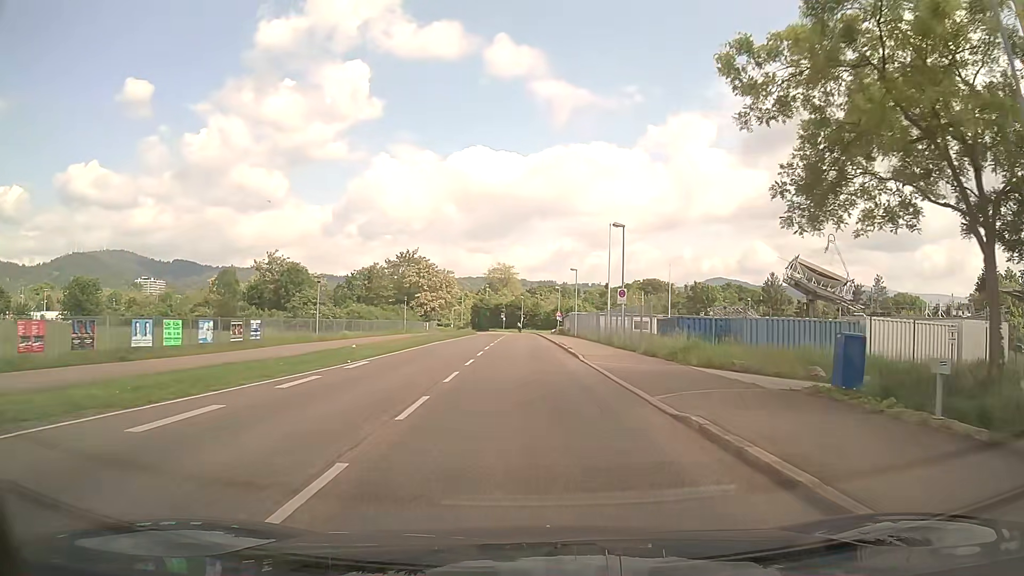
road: unclassified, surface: asphalt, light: Day
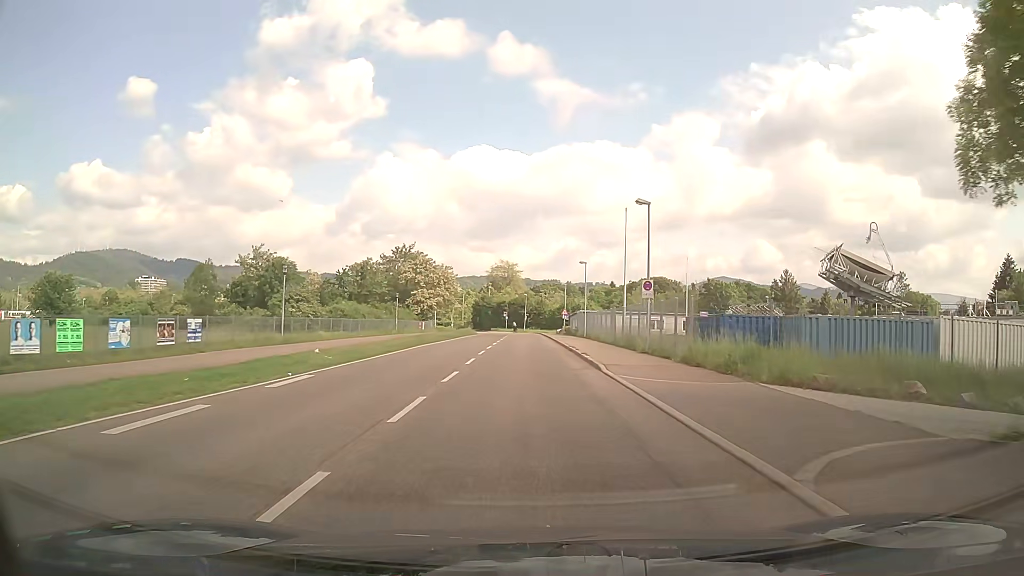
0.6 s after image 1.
(0.0, +6.4) m; 0°
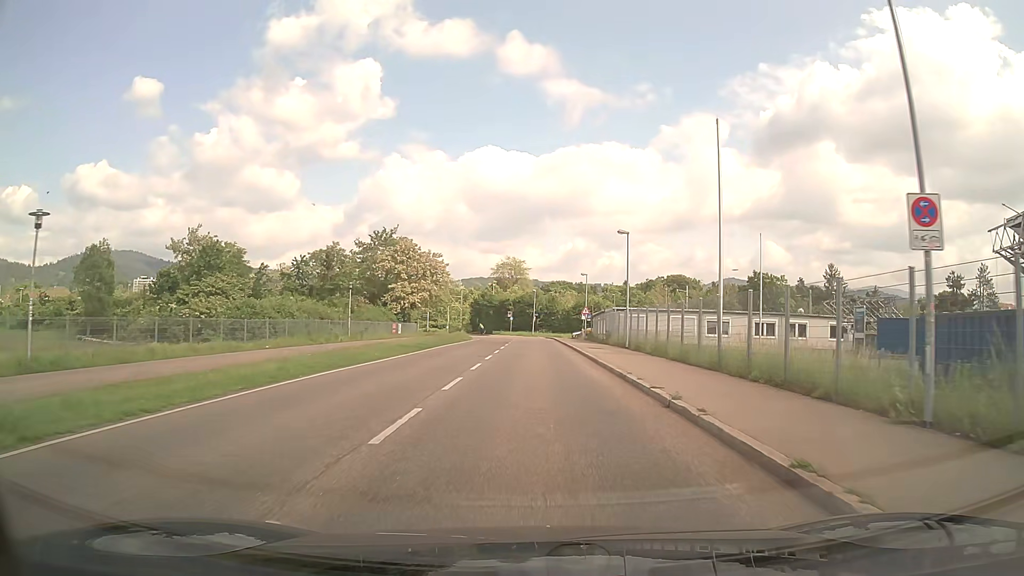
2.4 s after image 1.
(-0.2, +19.7) m; -1°
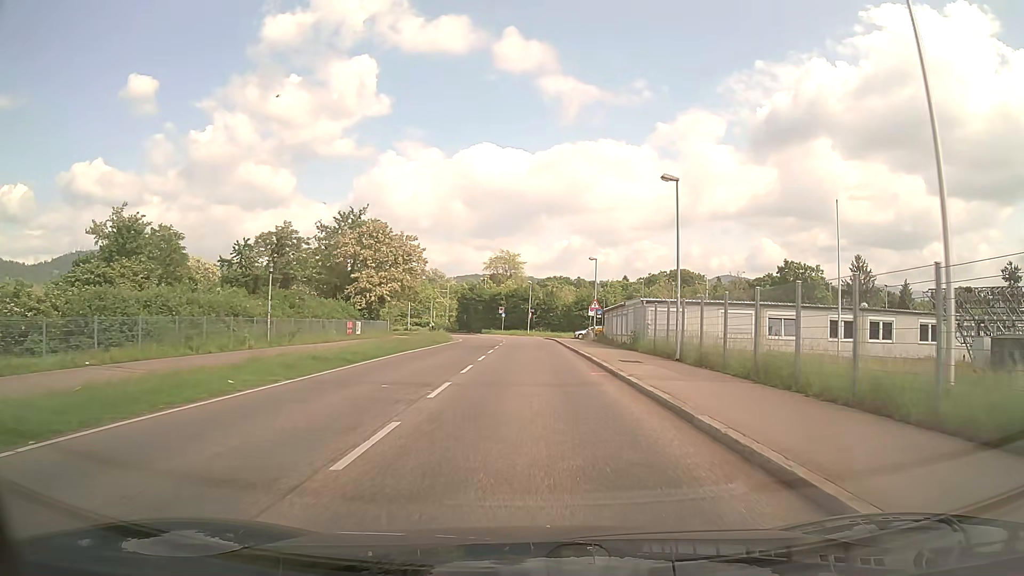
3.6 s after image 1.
(0.0, +13.4) m; 0°
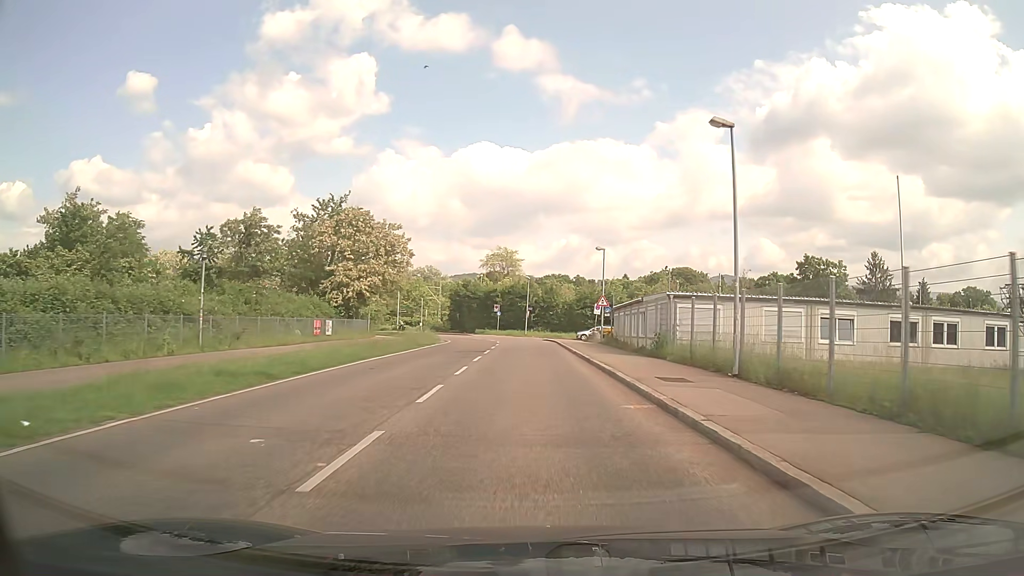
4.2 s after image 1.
(0.0, +6.8) m; 0°
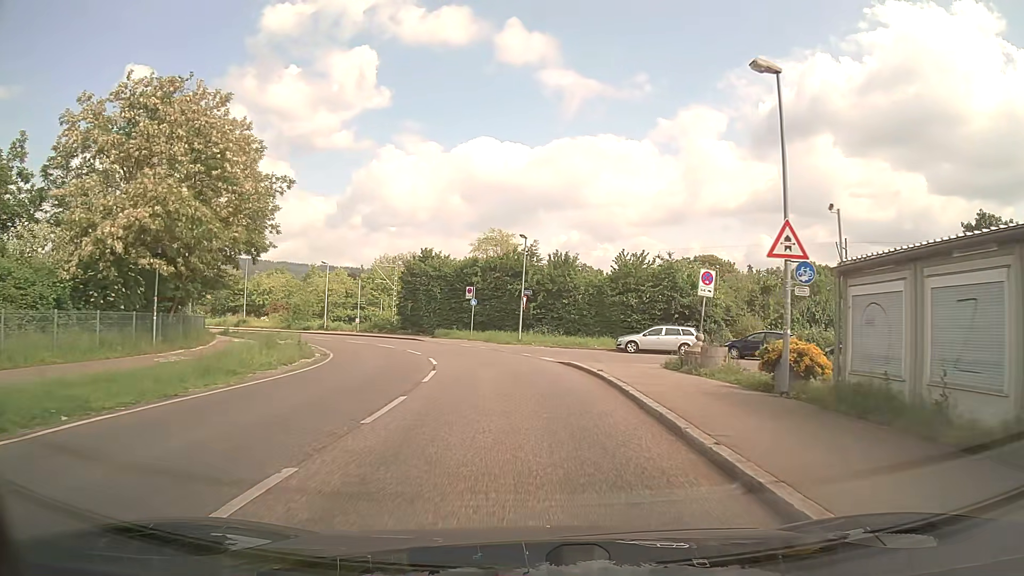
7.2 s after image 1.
(+0.1, +32.2) m; 0°
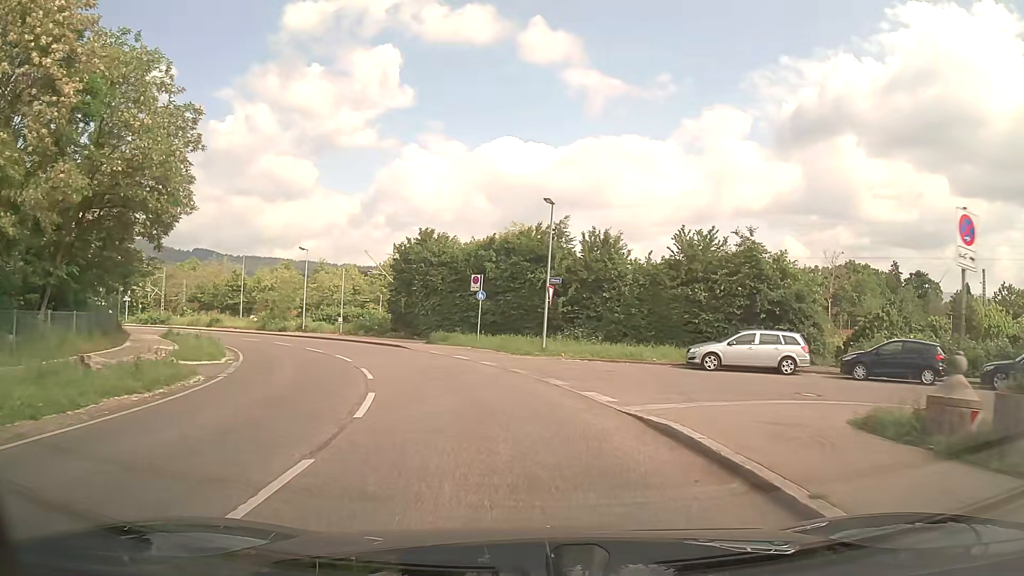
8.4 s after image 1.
(-0.1, +11.5) m; -2°
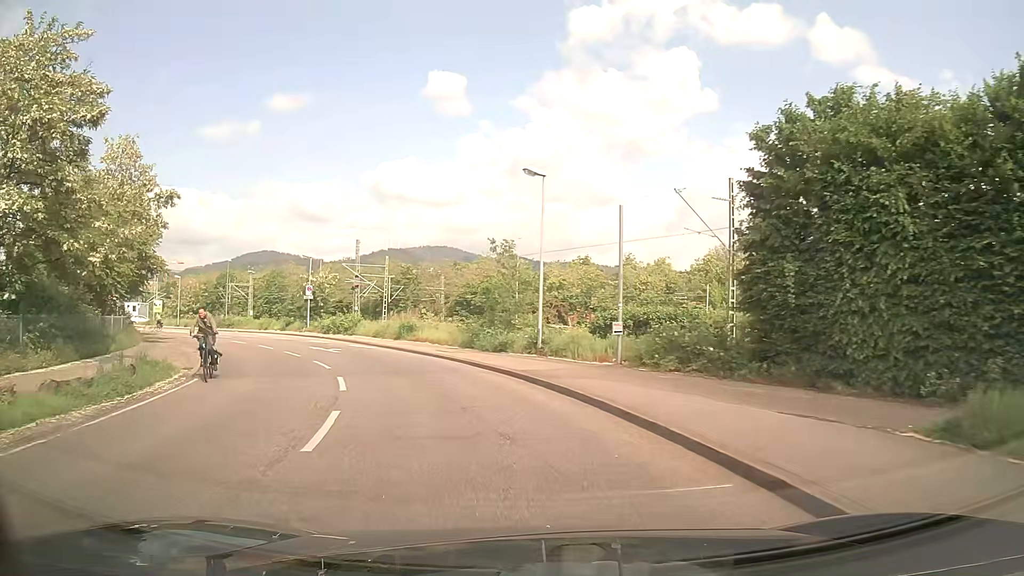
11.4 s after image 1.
(-5.6, +26.5) m; -27°
(-1, +10) (-4, +20) (-8, +29) (-14, +37) (-20, +44) (-28, +51) (-36, +57) (-44, +62) (-53, +68) (-61, +73) m
